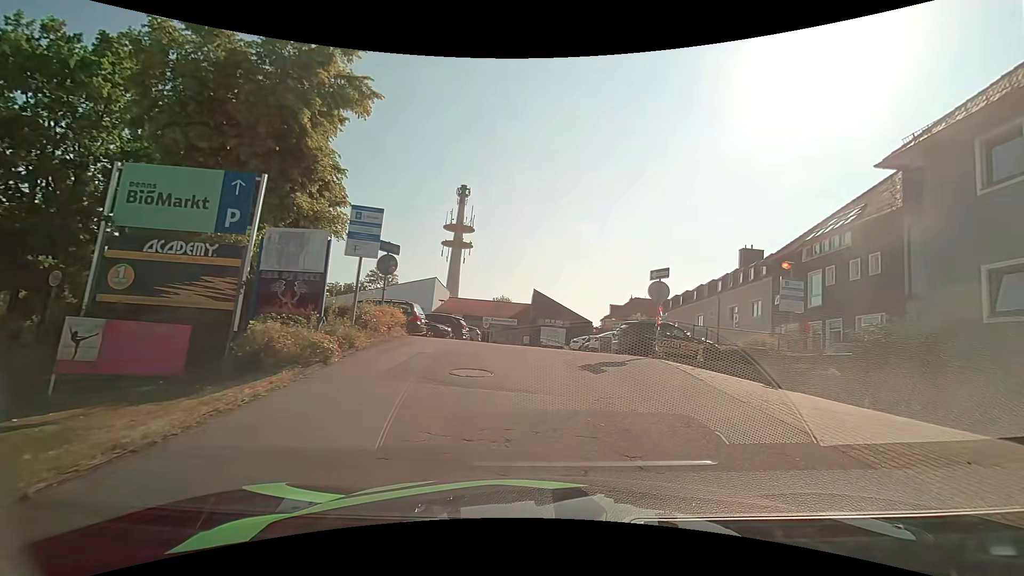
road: service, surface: asphalt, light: Day
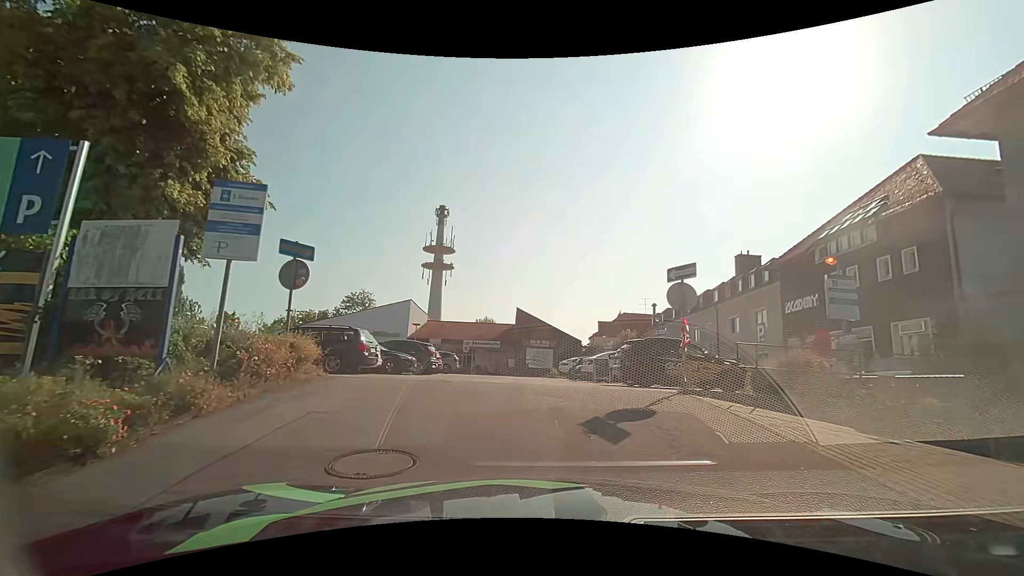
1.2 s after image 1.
(+0.2, +4.3) m; +2°
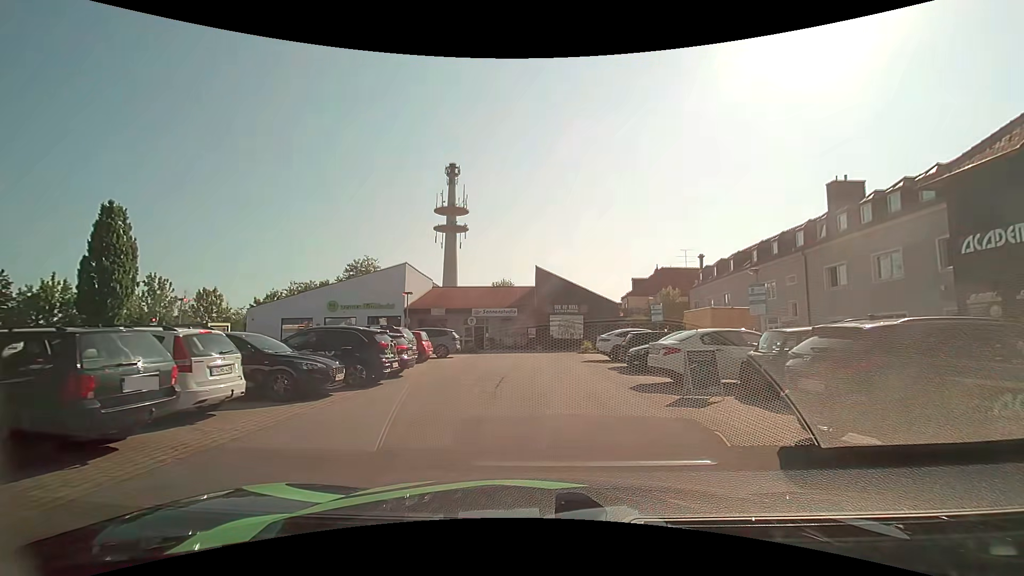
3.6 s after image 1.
(-0.2, +10.4) m; -1°
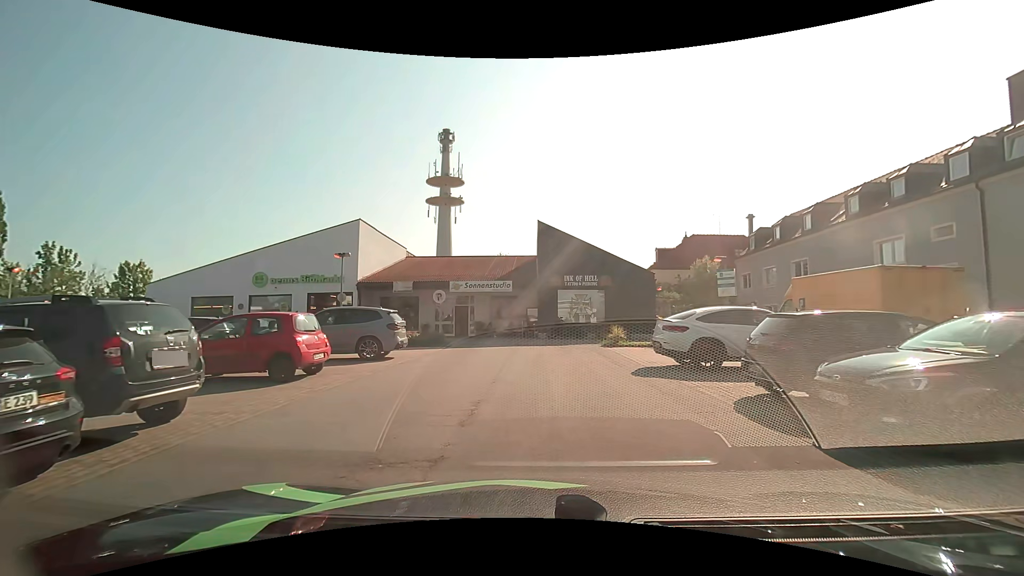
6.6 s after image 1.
(-0.4, +12.3) m; -2°
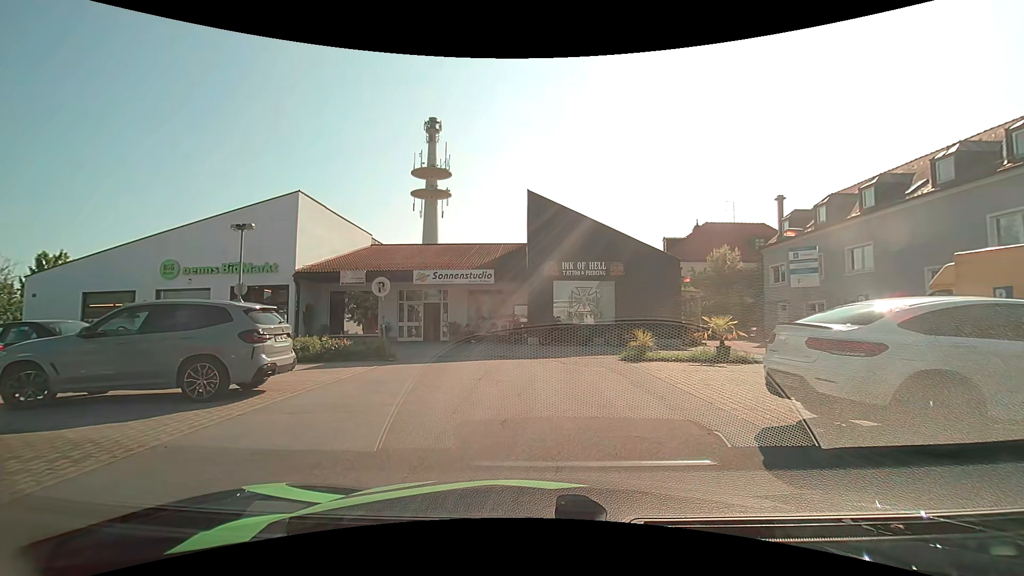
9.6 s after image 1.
(+0.1, +7.2) m; +2°
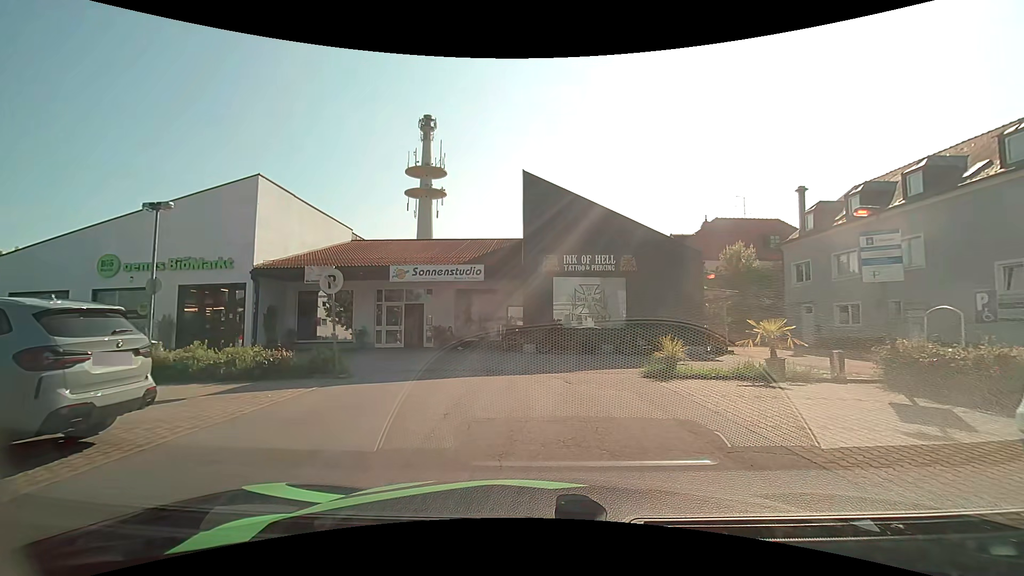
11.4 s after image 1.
(-0.1, +3.6) m; 0°
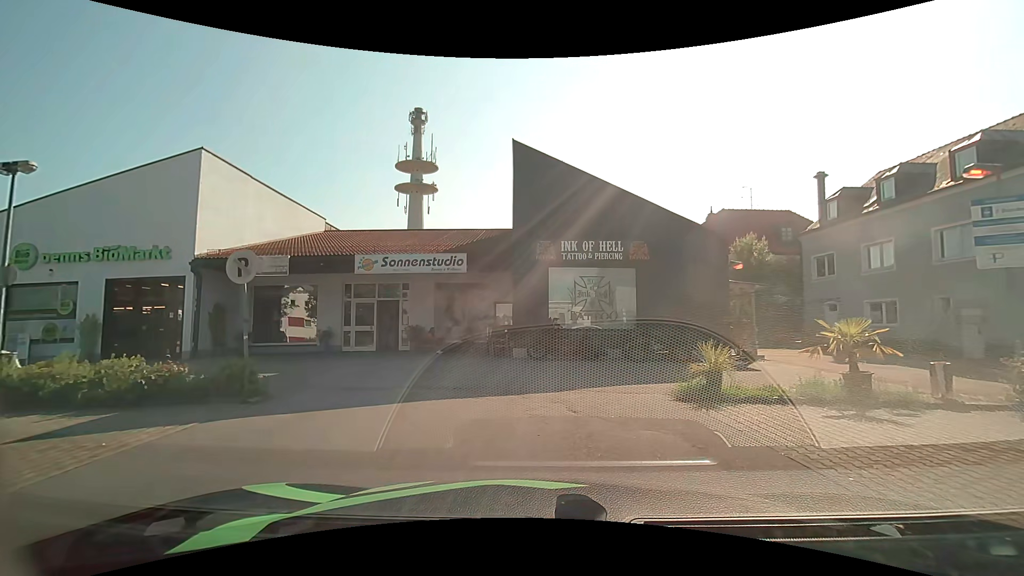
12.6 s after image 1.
(0.0, +3.4) m; 0°
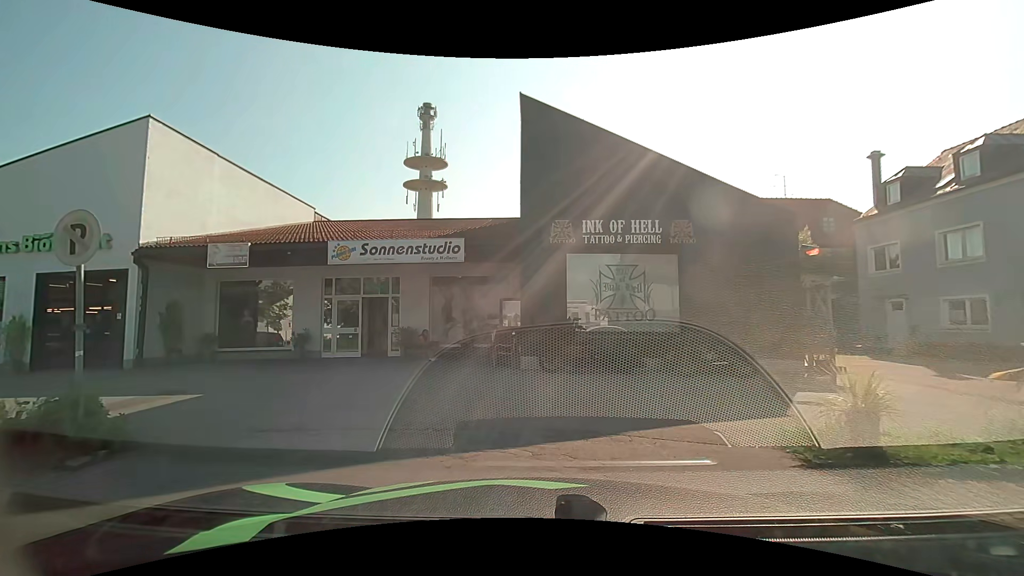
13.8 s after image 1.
(0.0, +3.4) m; -1°
